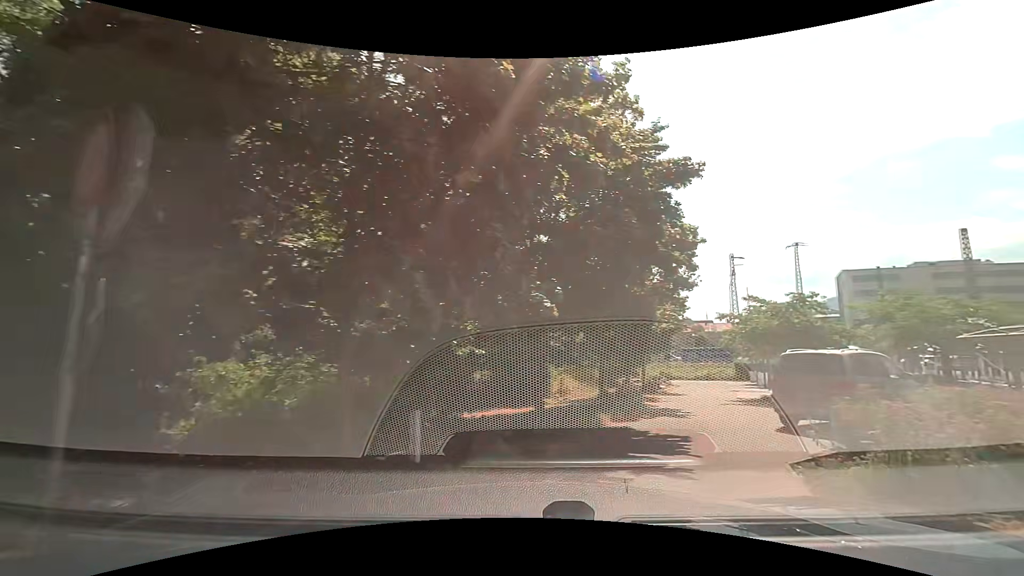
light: Day
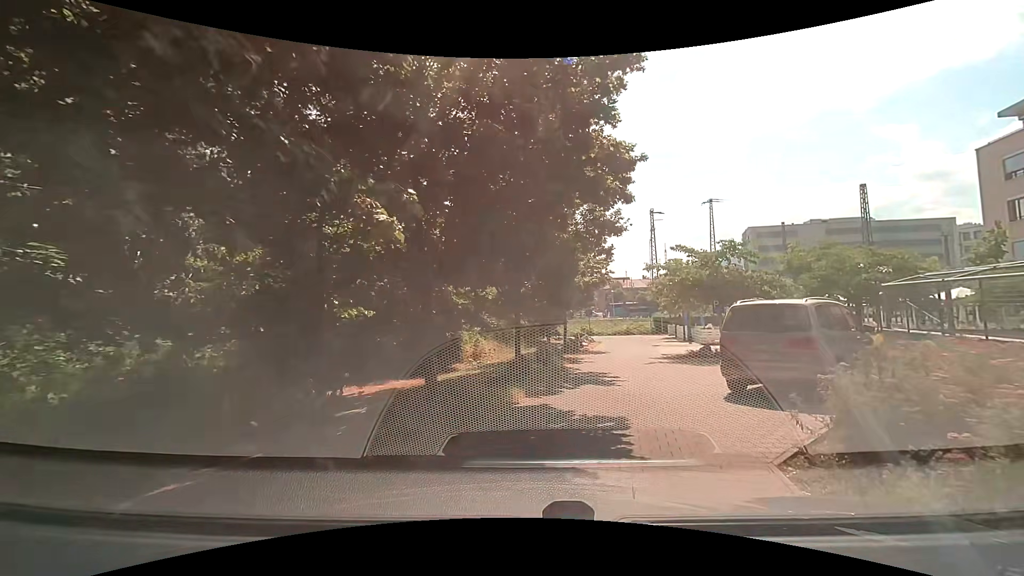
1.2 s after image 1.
(+0.4, +2.9) m; +10°
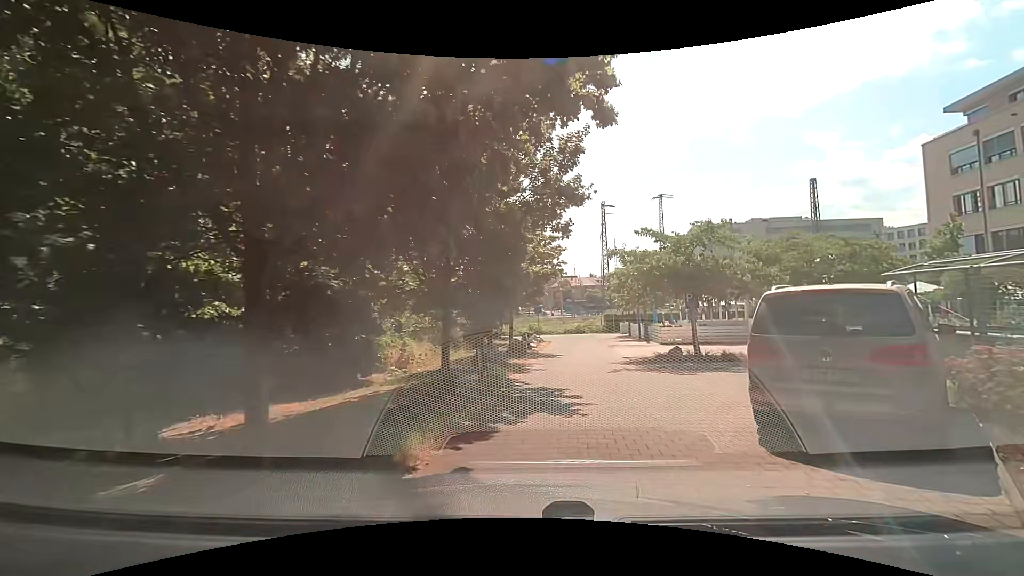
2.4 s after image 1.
(+0.2, +3.7) m; +4°
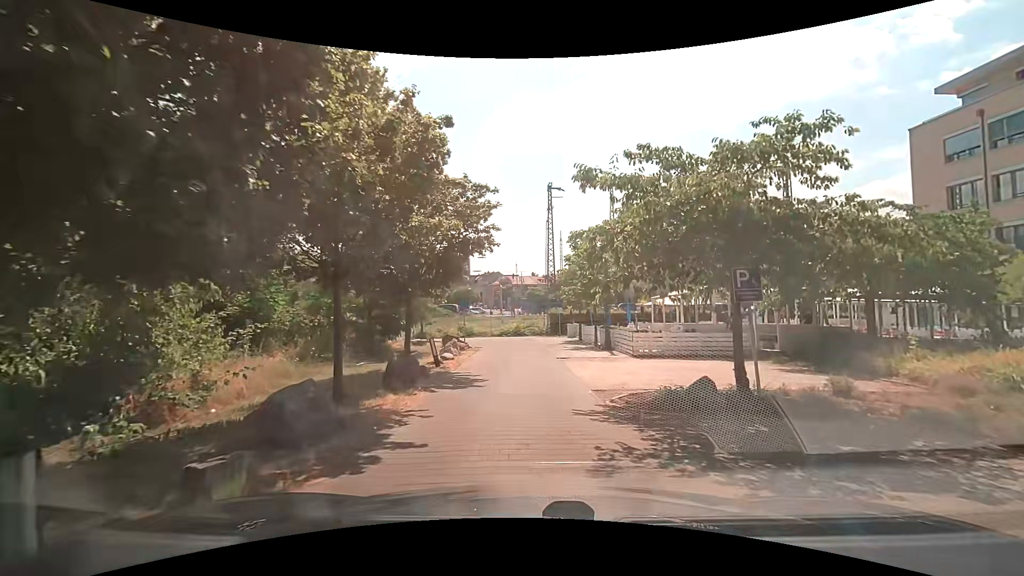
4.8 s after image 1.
(+0.7, +8.4) m; +7°
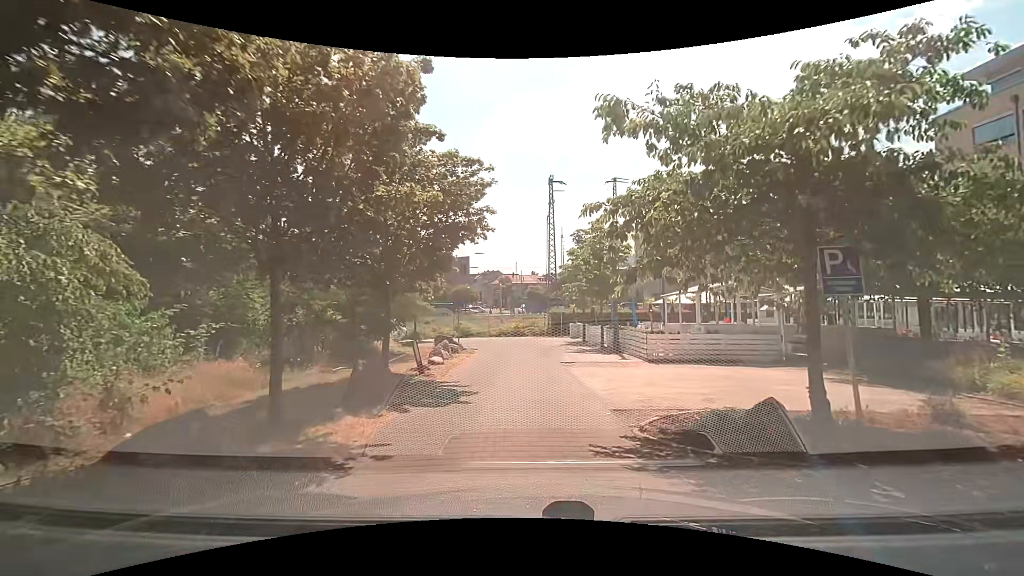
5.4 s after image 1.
(0.0, +2.2) m; -1°
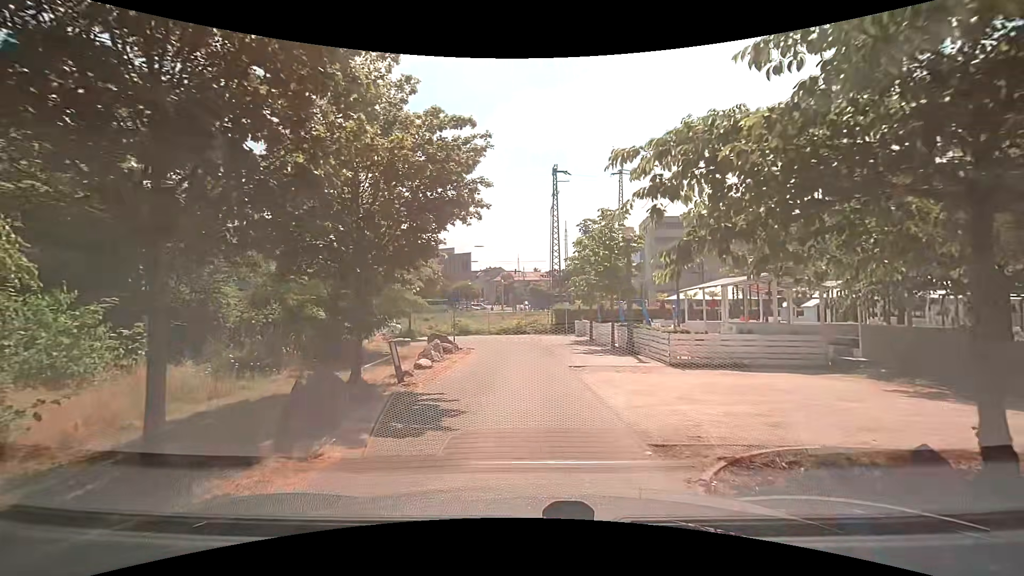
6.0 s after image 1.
(+0.1, +2.2) m; -1°
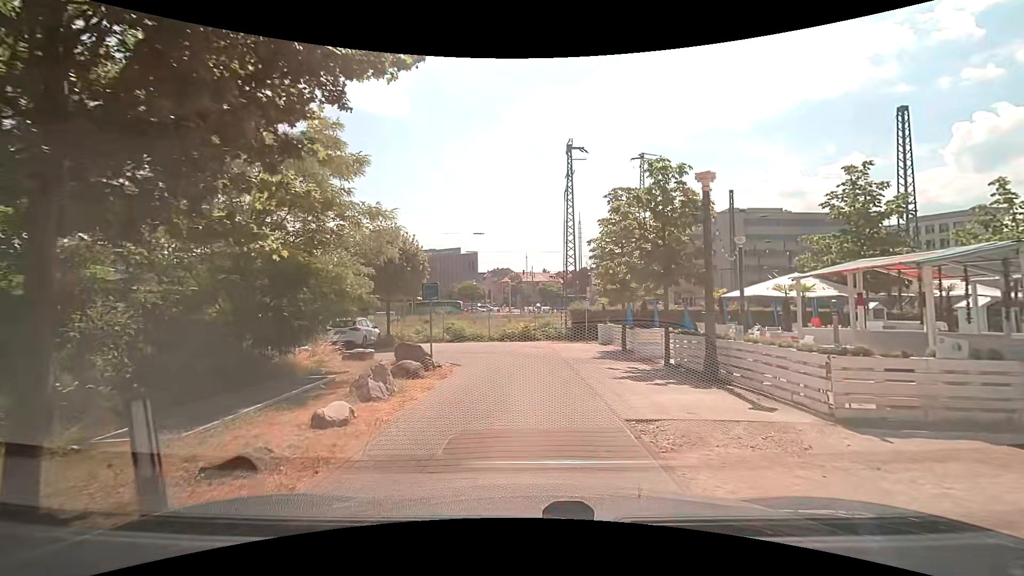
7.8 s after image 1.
(0.0, +6.7) m; 0°
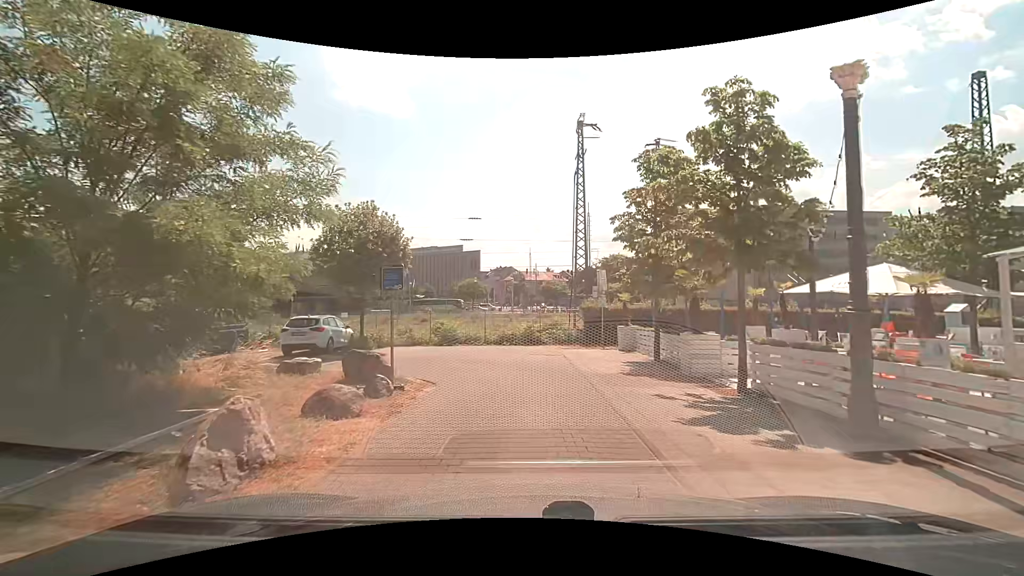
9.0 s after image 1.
(0.0, +4.5) m; -2°
